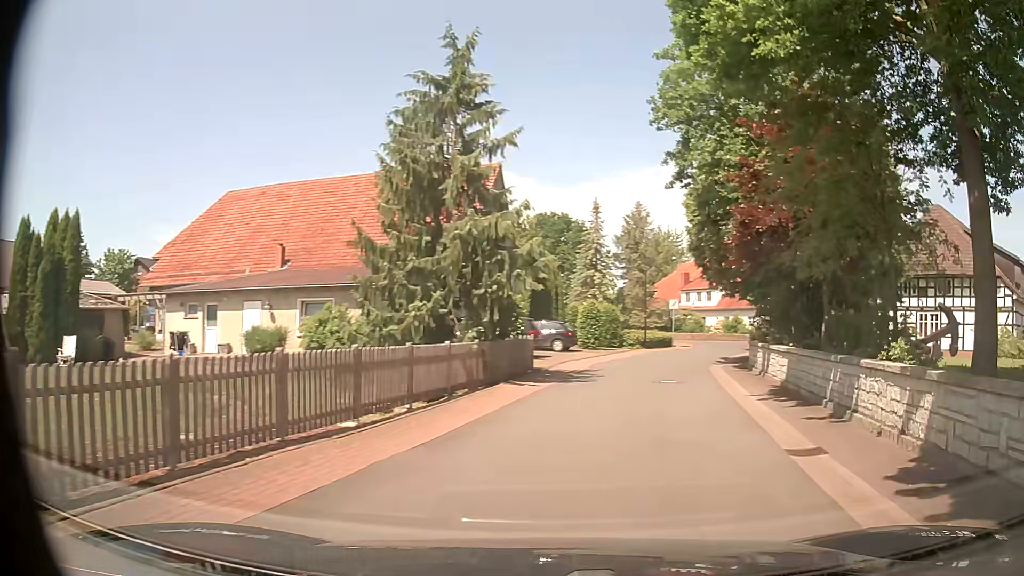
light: Day
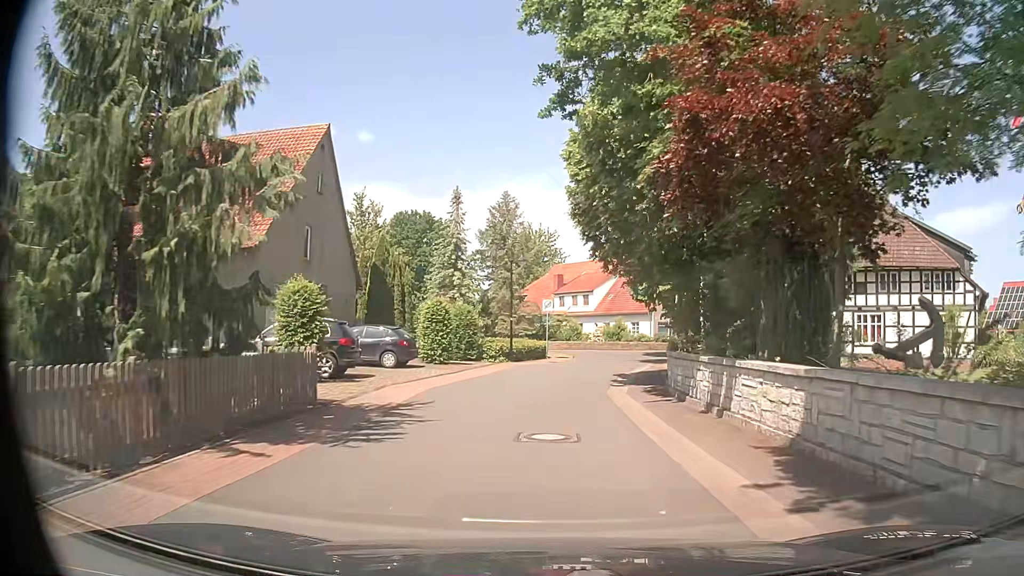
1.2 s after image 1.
(+1.2, +9.2) m; +11°
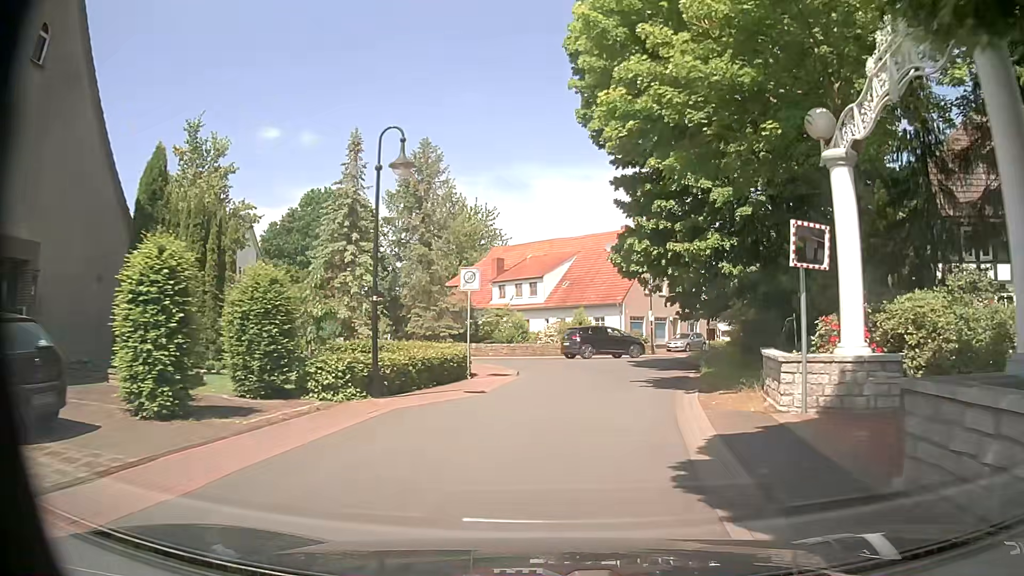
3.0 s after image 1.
(+0.5, +17.3) m; +4°
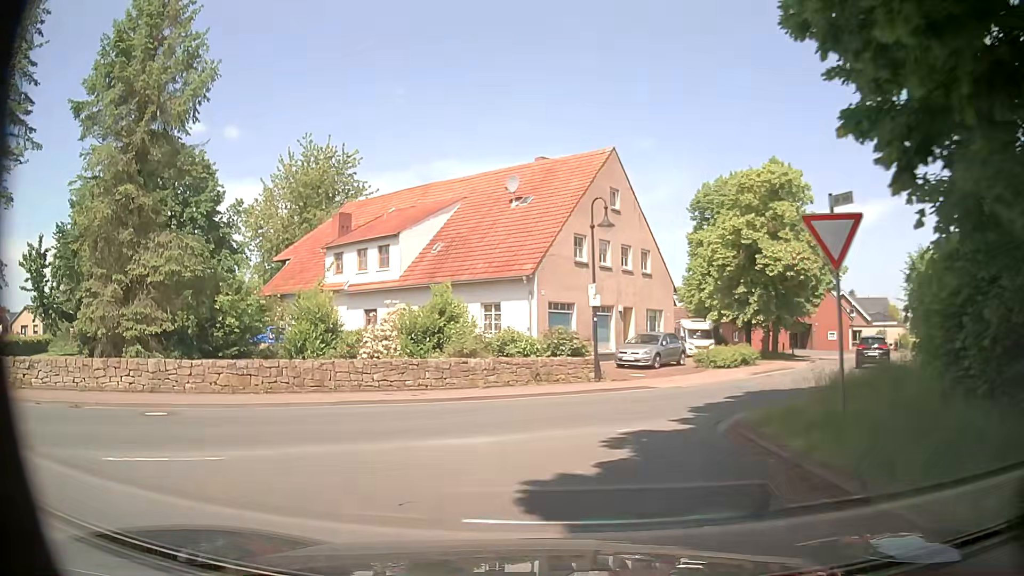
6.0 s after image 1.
(+2.9, +22.9) m; +8°
